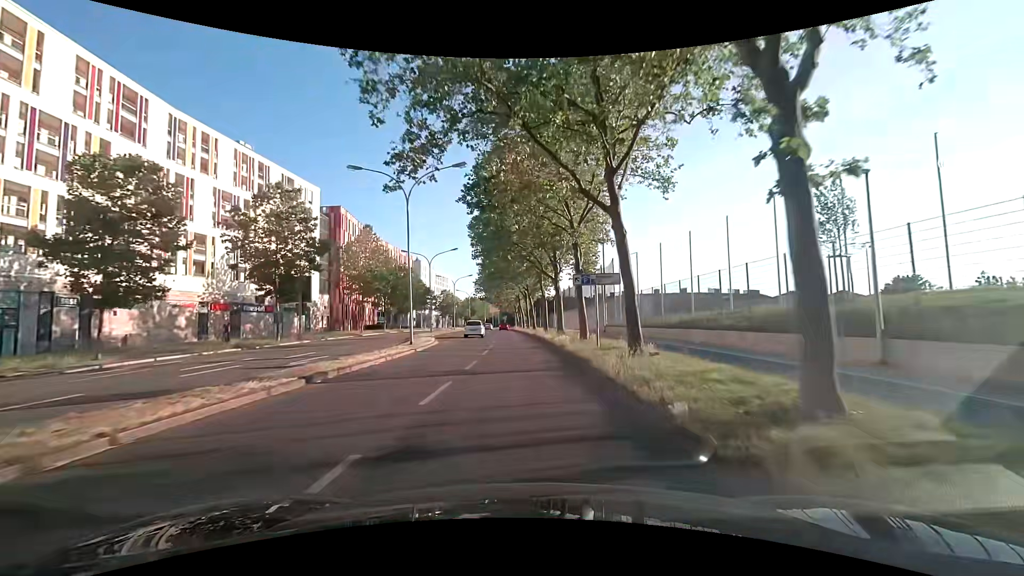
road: secondary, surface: asphalt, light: Day
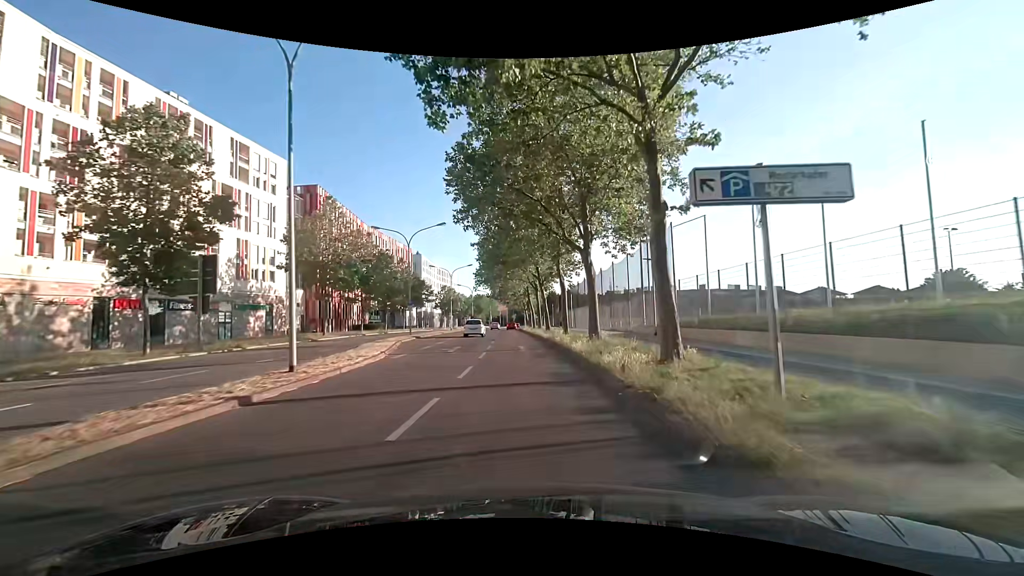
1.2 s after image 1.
(-0.2, +14.6) m; -1°
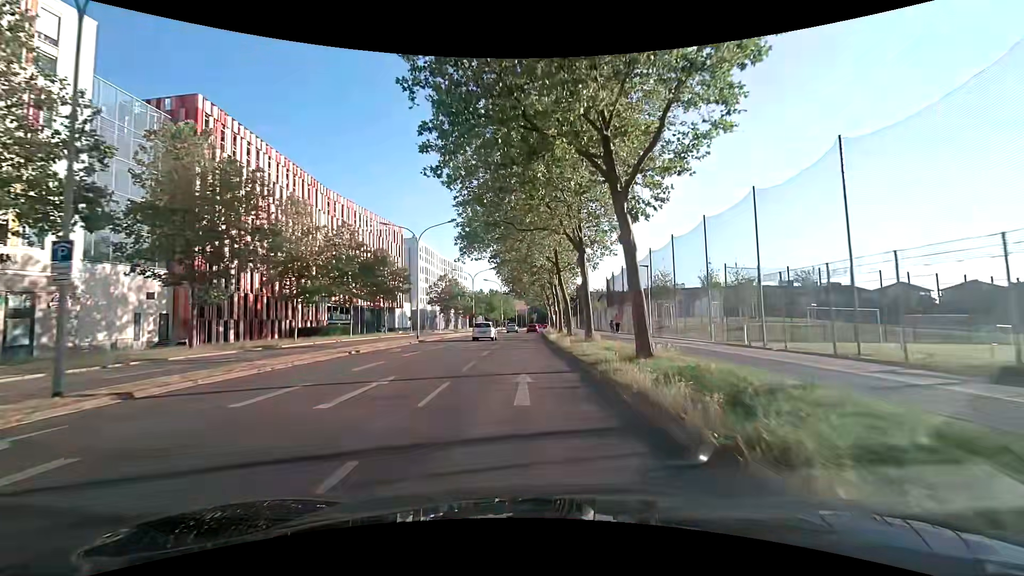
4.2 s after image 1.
(-0.7, +33.8) m; -3°
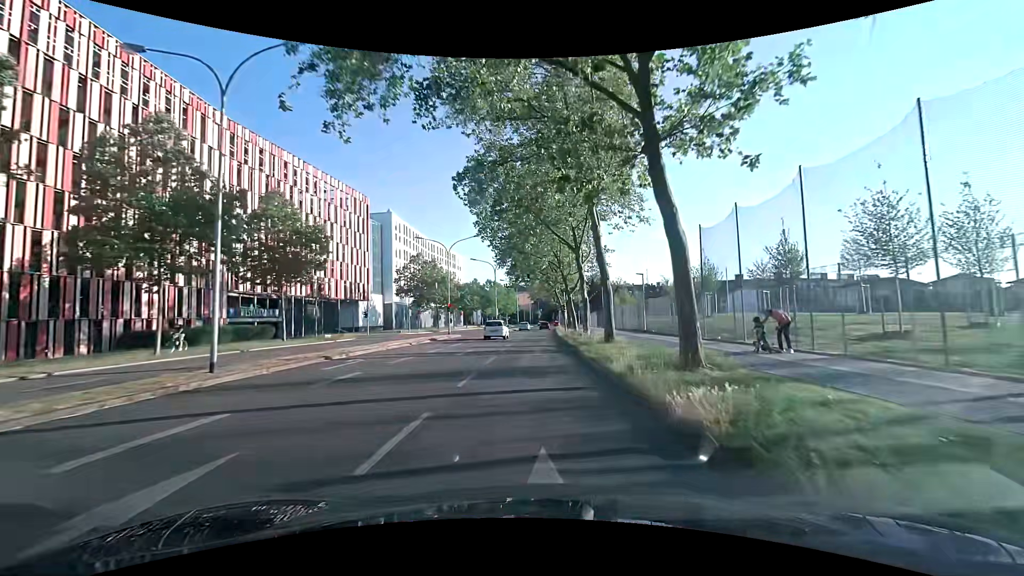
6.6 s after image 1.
(0.0, +27.6) m; 0°
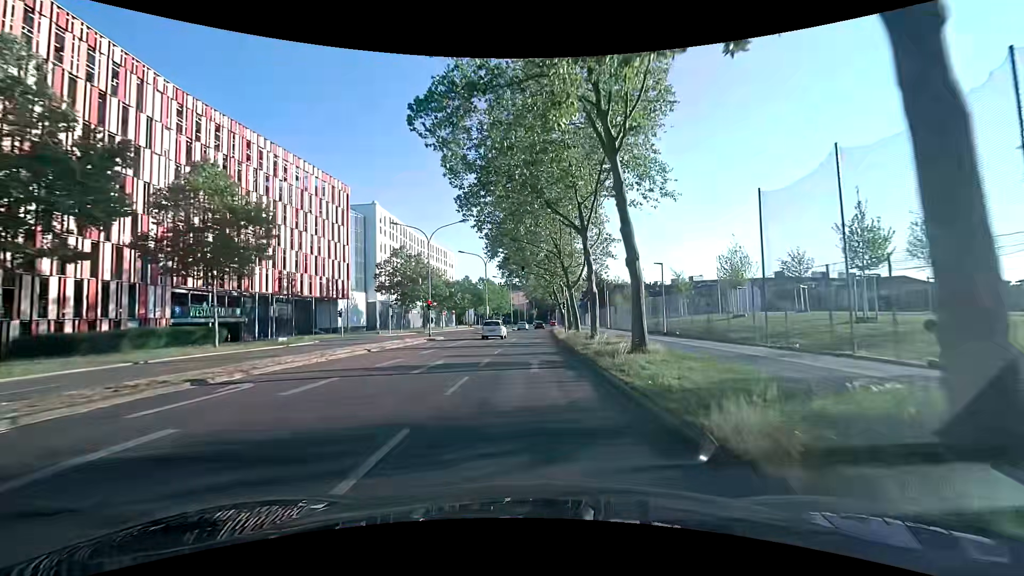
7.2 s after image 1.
(0.0, +7.2) m; +1°
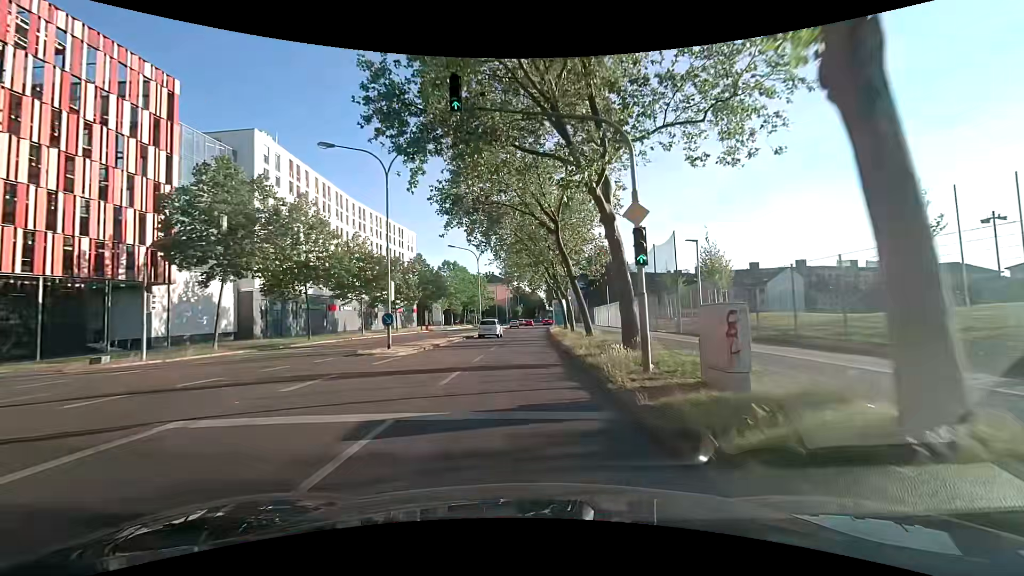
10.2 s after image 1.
(+0.5, +36.5) m; +2°
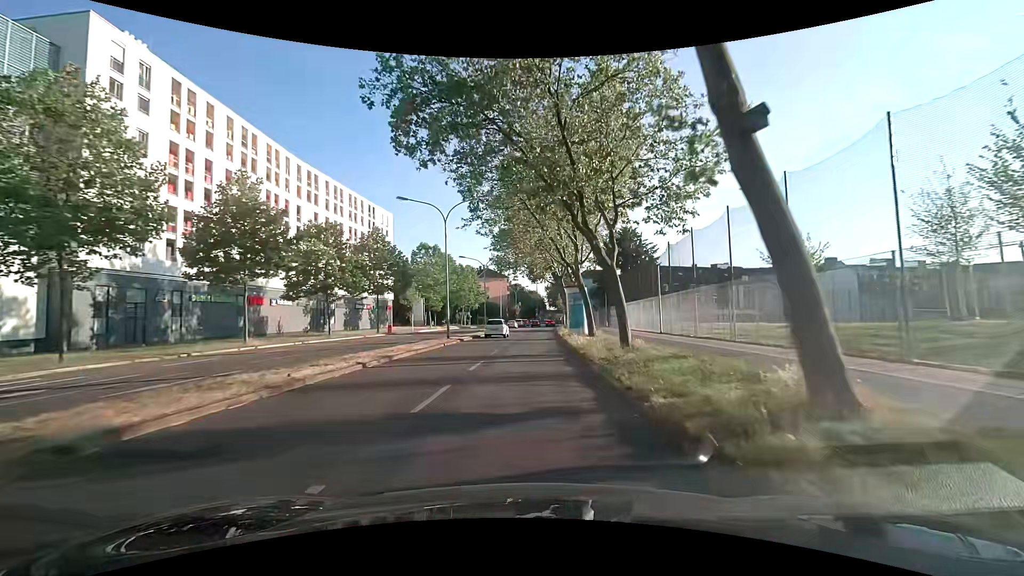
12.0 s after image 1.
(-0.2, +21.8) m; 0°
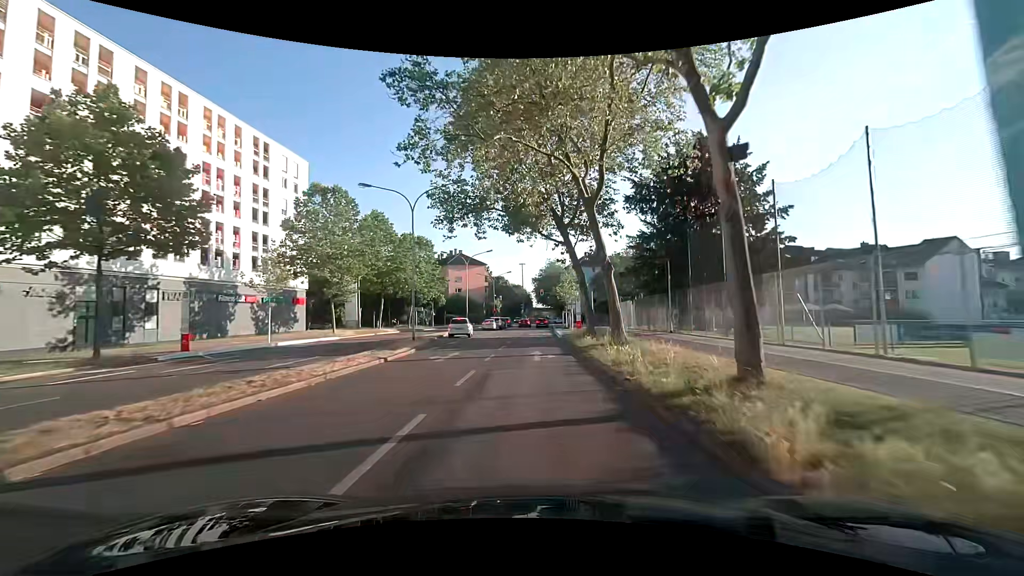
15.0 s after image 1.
(+0.4, +34.3) m; +2°
(0, +10) (0, +20) (0, +30) (0, +40) (+1, +50) (+1, +60) (+1, +70) (+2, +80) (+2, +90) (+3, +100) m
